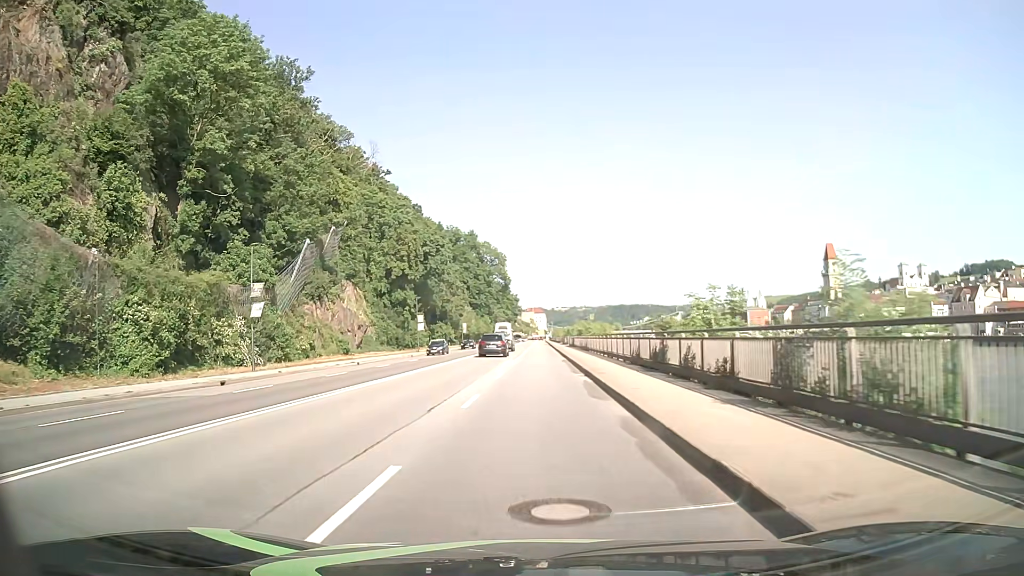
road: primary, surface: asphalt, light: Day
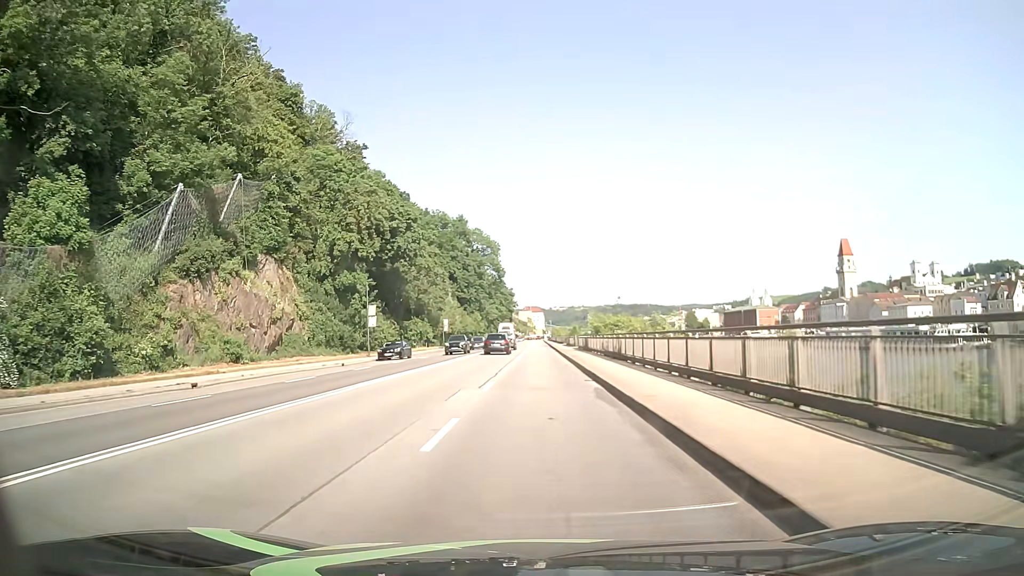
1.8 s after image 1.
(+0.1, +22.9) m; 0°
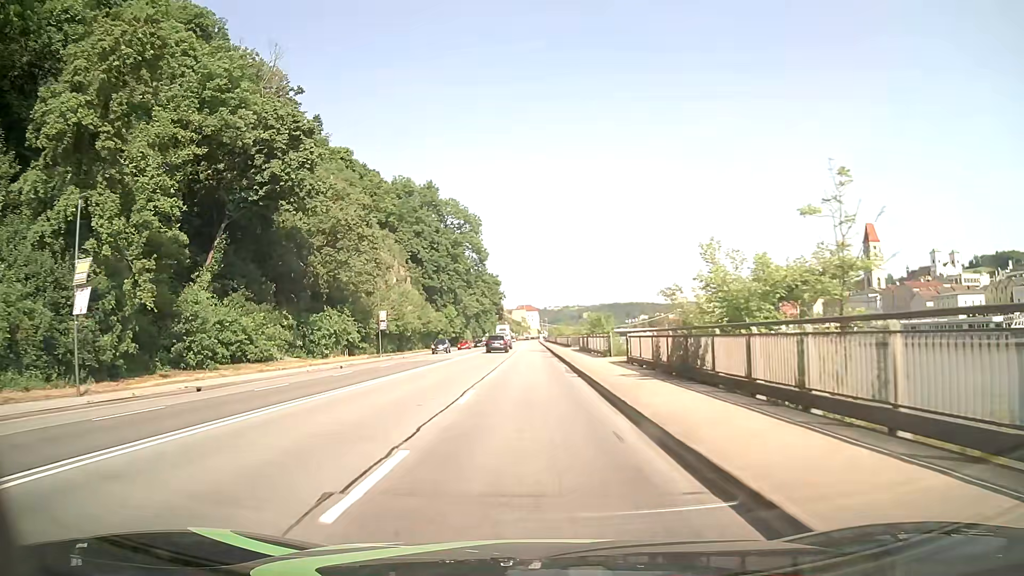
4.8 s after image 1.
(+0.2, +38.2) m; 0°
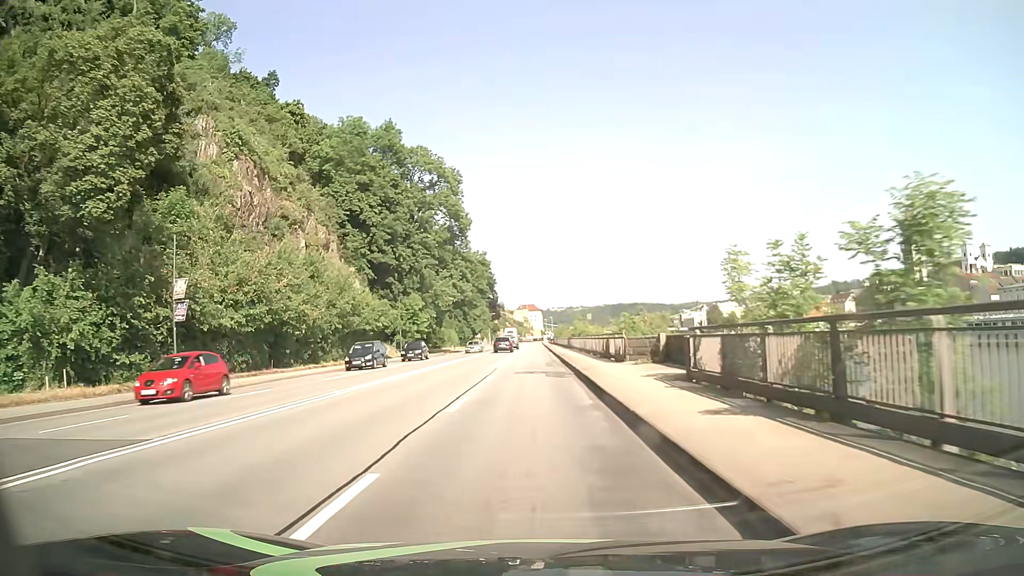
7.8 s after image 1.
(-0.1, +38.2) m; 0°
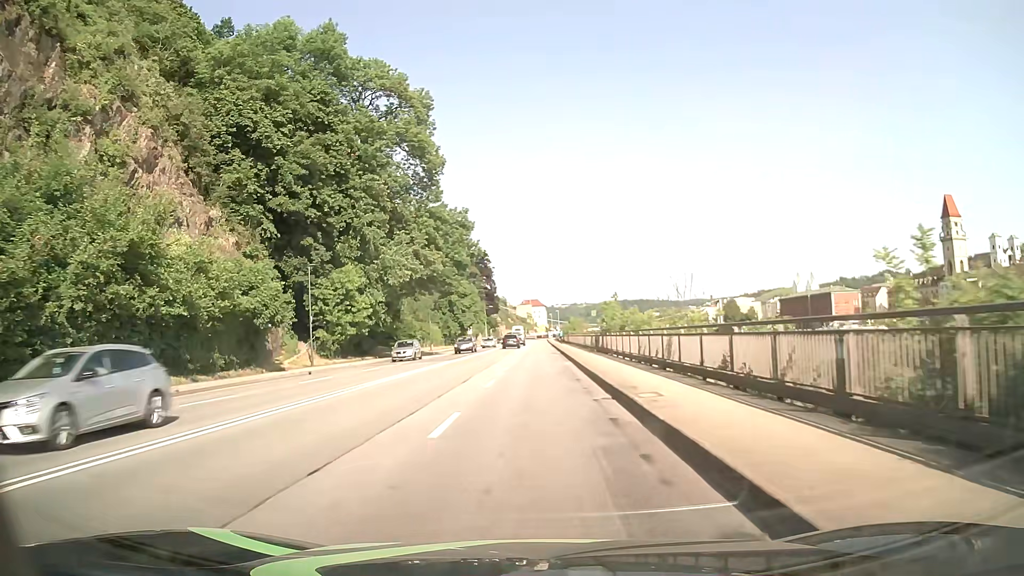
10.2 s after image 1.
(-0.1, +30.5) m; 0°
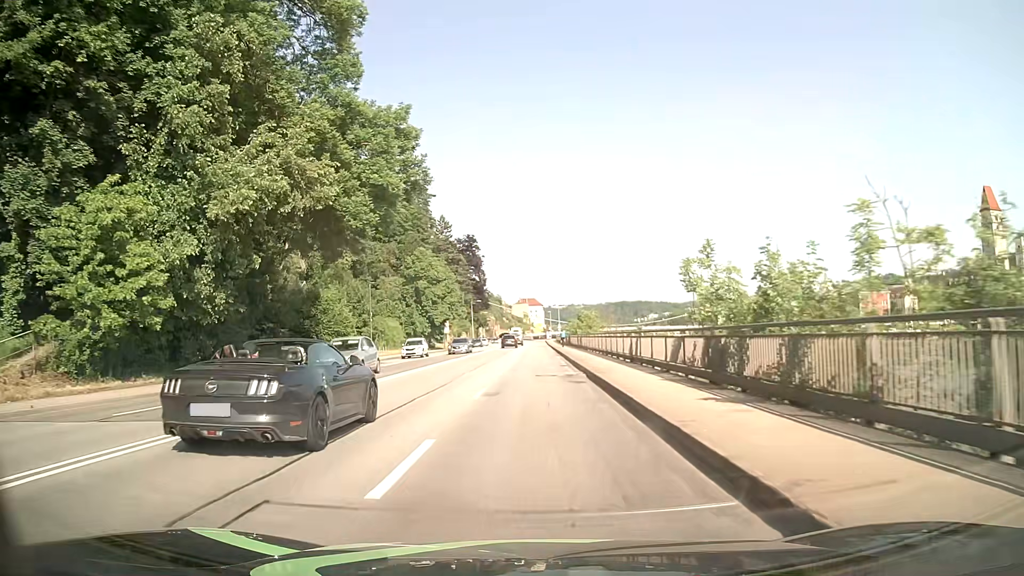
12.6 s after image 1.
(-0.3, +30.4) m; 0°
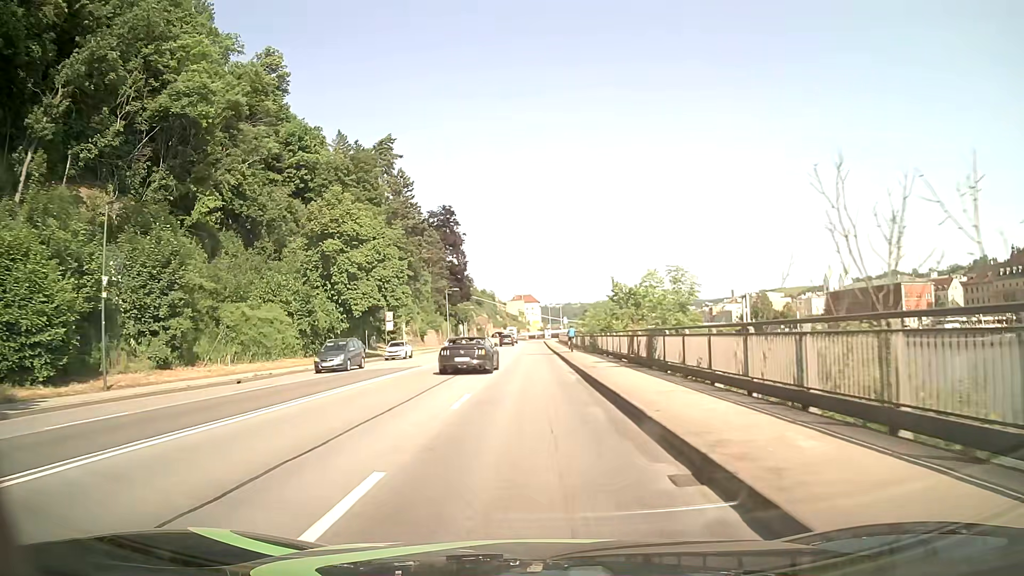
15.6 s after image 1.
(+0.3, +38.1) m; 0°
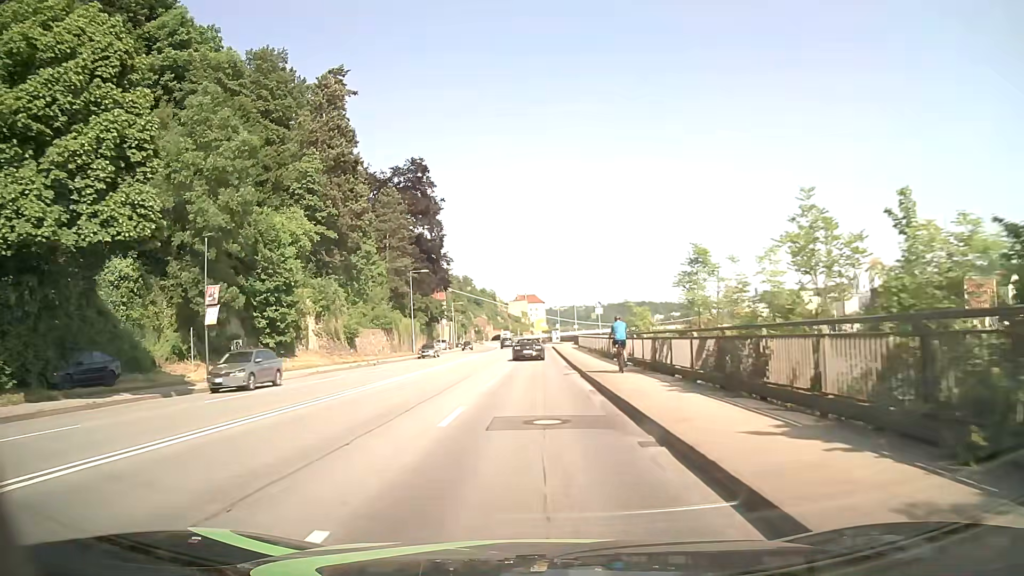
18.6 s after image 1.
(-0.1, +38.0) m; 0°
(0, +10) (0, +20) (0, +30) (0, +40) (0, +50) (0, +60) (0, +70) (0, +80) (0, +90) (0, +100) m
